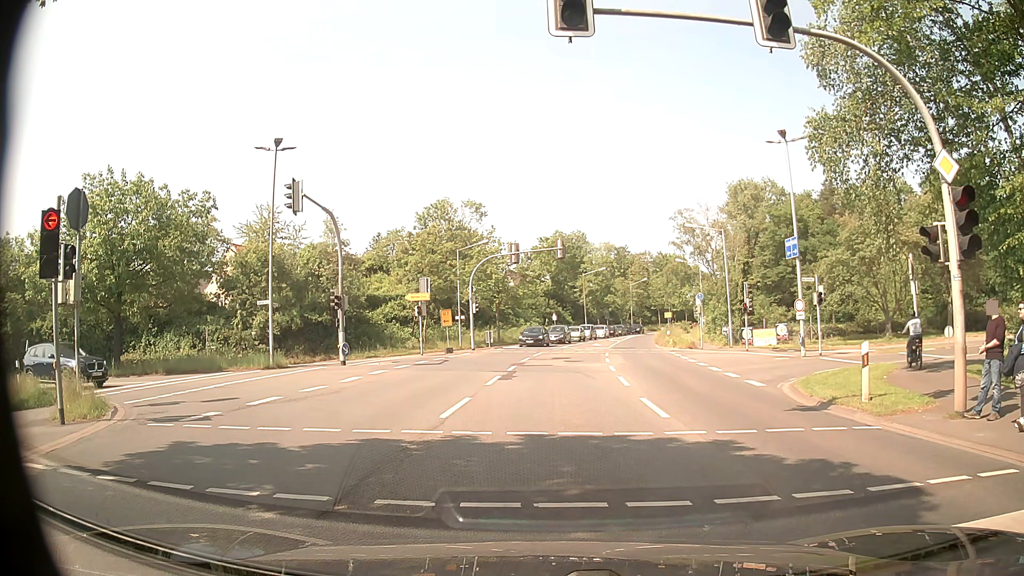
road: secondary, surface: asphalt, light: Day
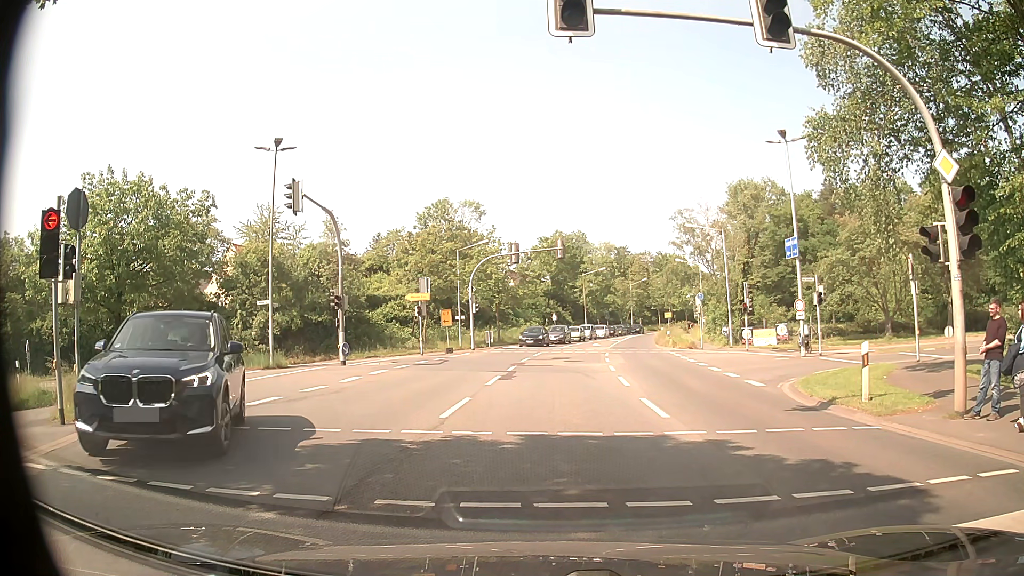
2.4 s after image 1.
(0.0, 0.0) m; 0°
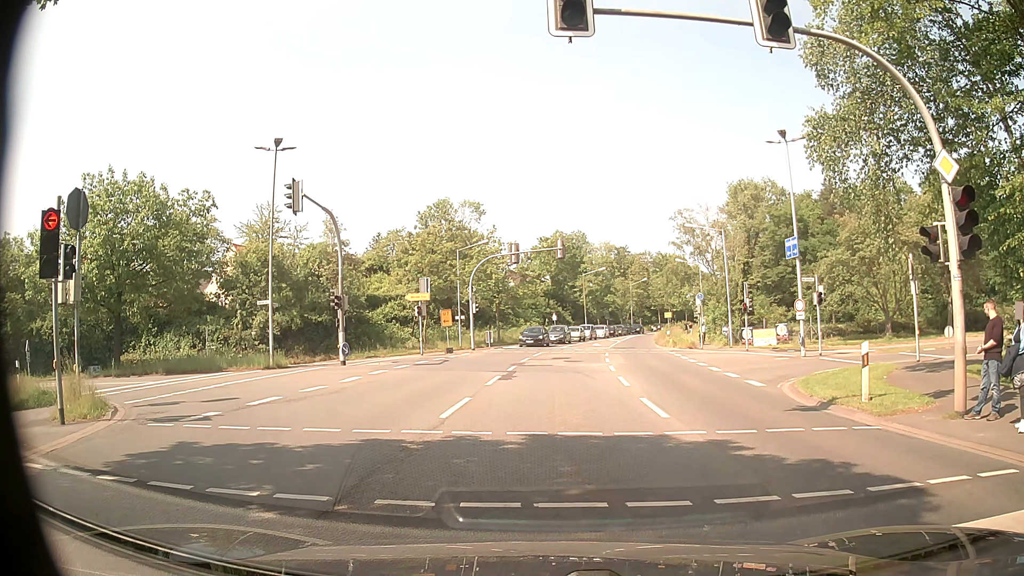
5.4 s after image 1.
(0.0, 0.0) m; 0°
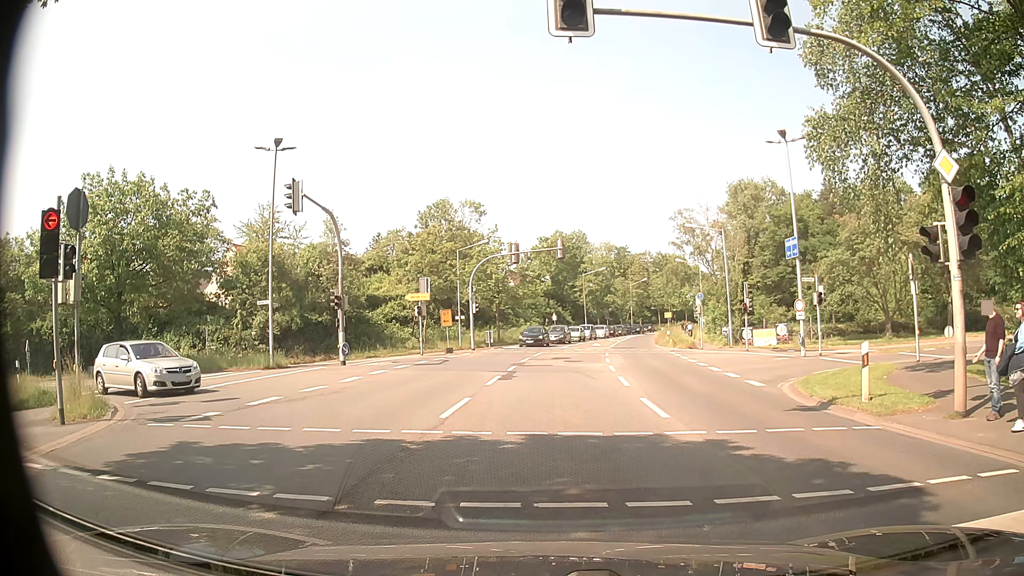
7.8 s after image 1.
(0.0, 0.0) m; 0°
